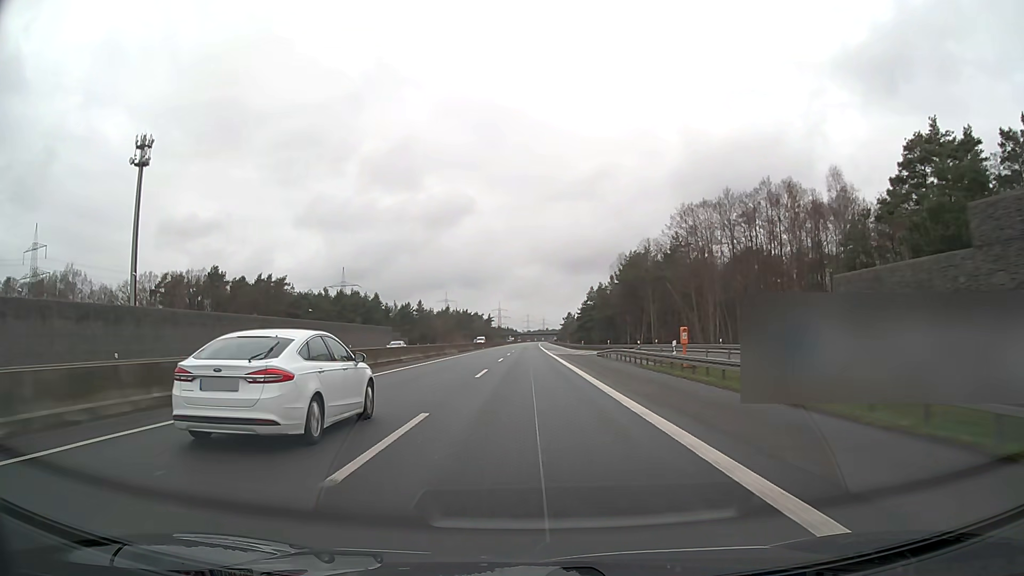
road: motorway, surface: asphalt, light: Day
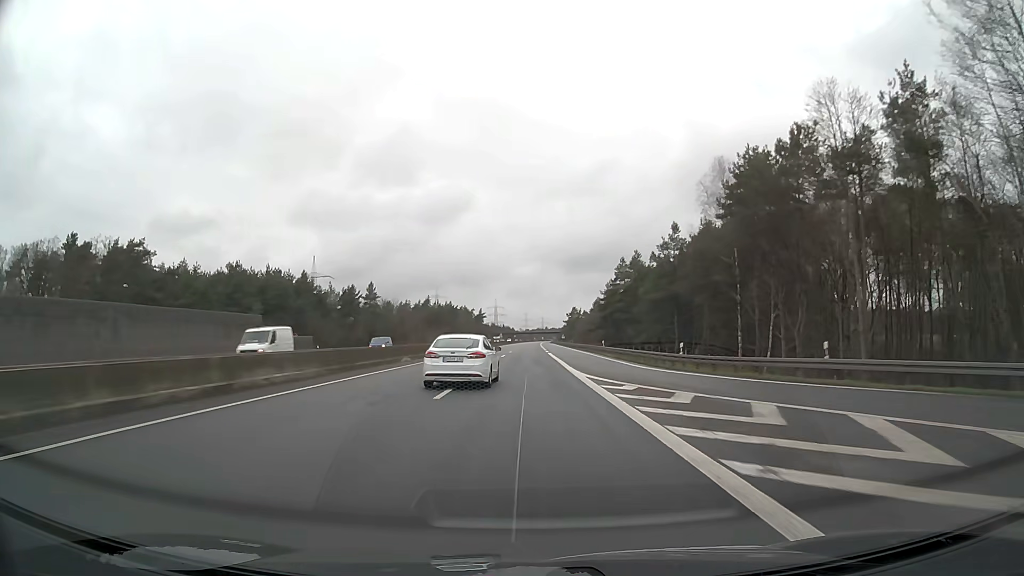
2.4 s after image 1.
(+0.1, +63.3) m; 0°
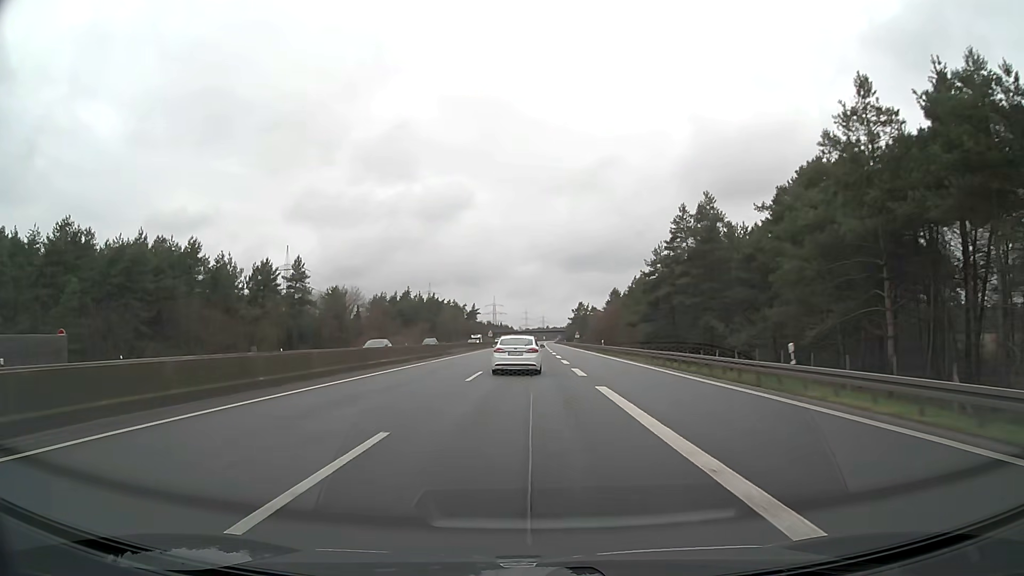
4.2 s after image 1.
(0.0, +47.5) m; 0°
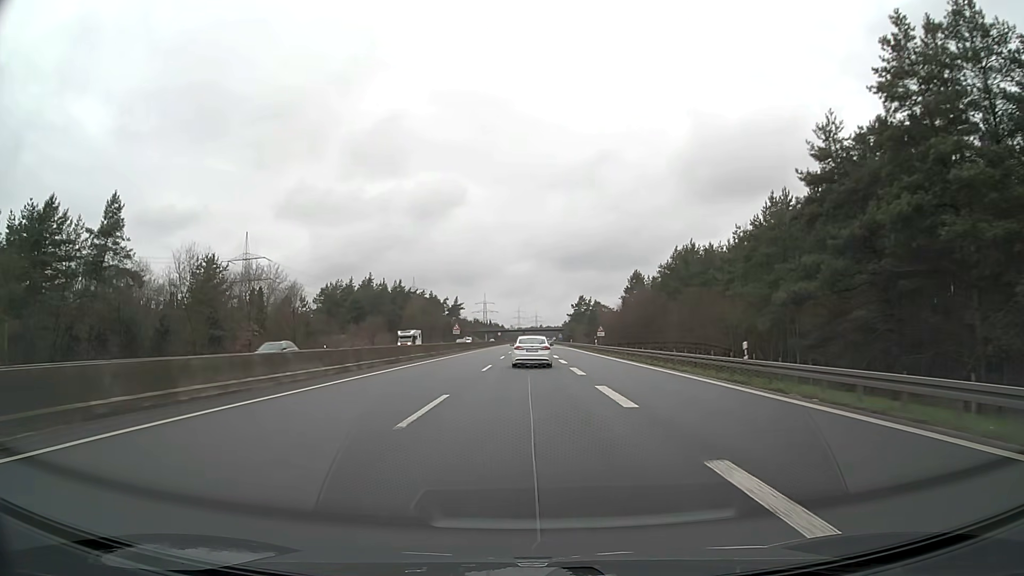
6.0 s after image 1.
(+0.1, +47.6) m; +1°
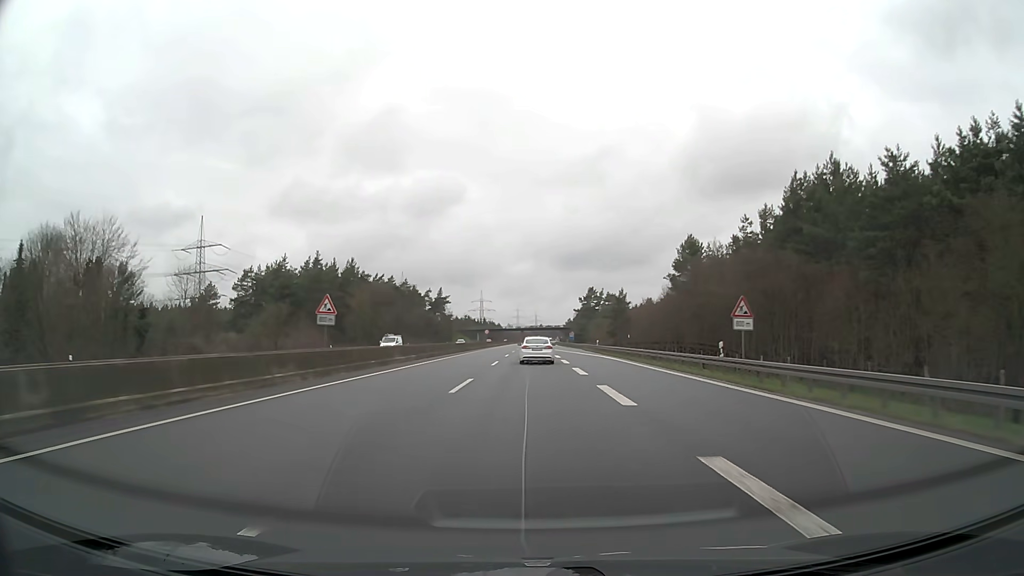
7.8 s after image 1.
(+0.1, +47.6) m; 0°
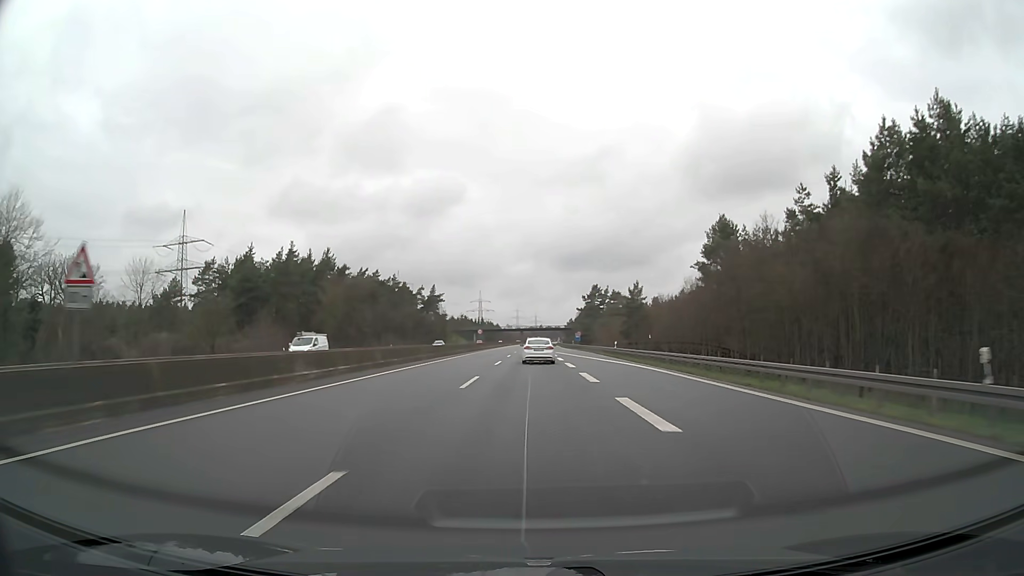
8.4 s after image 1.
(0.0, +15.9) m; 0°
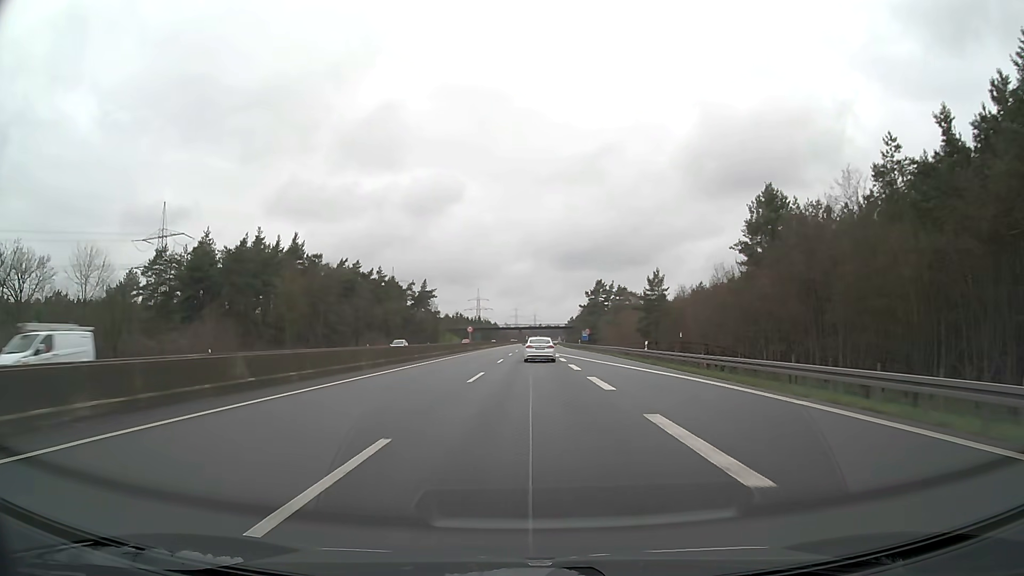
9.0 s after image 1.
(0.0, +15.9) m; 0°
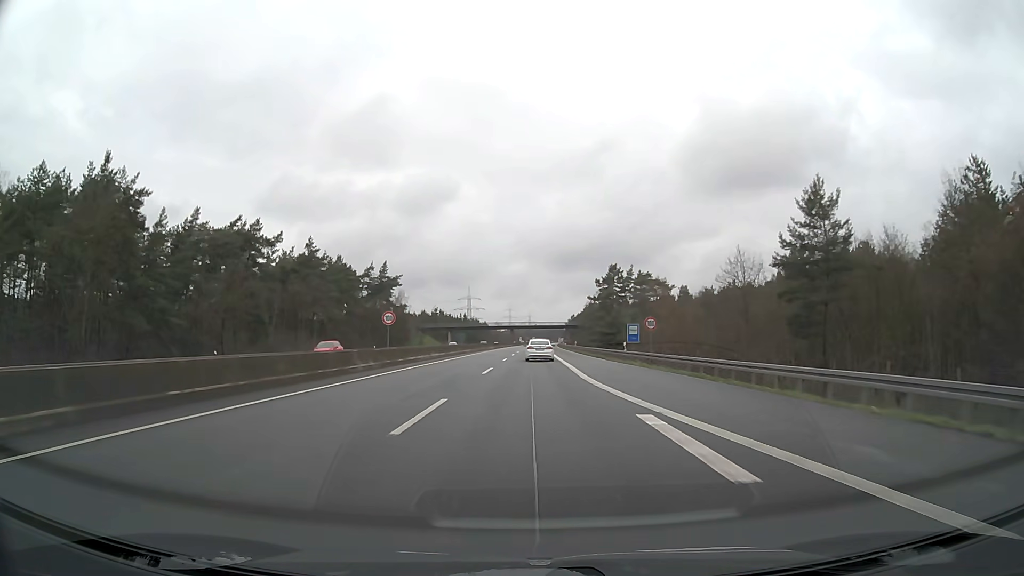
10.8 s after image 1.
(+0.2, +47.6) m; 0°
(0, +10) (0, +20) (0, +30) (0, +40) (0, +50) (0, +60) (0, +70) (+1, +80) (+1, +90) (+1, +100) m
